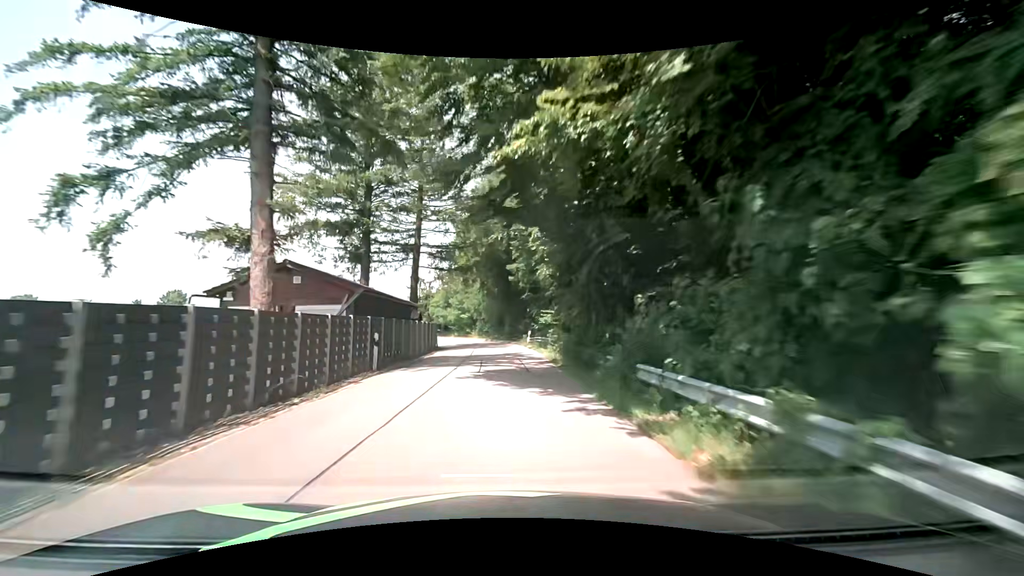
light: Day
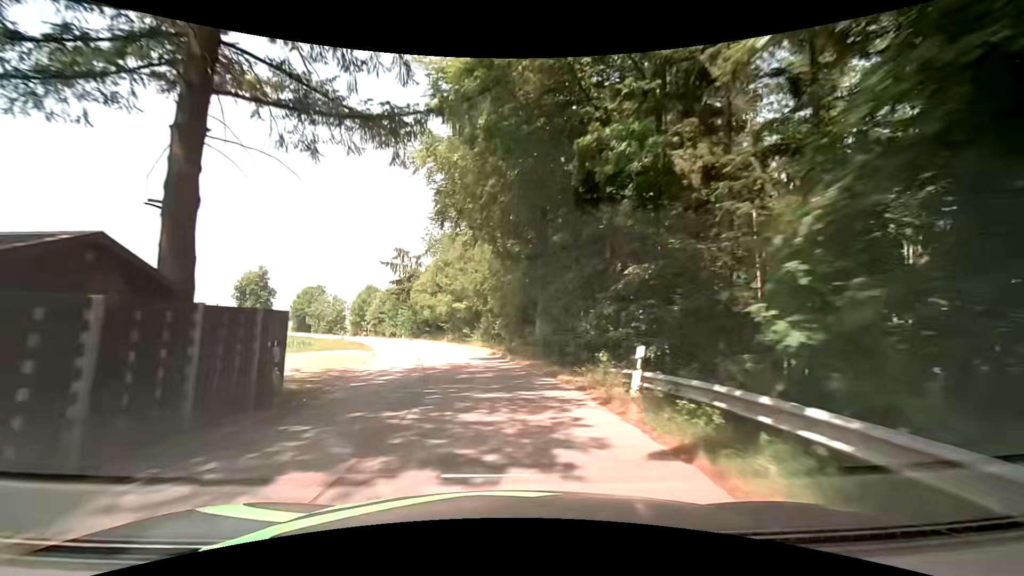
(-0.3, +28.7) m; -2°
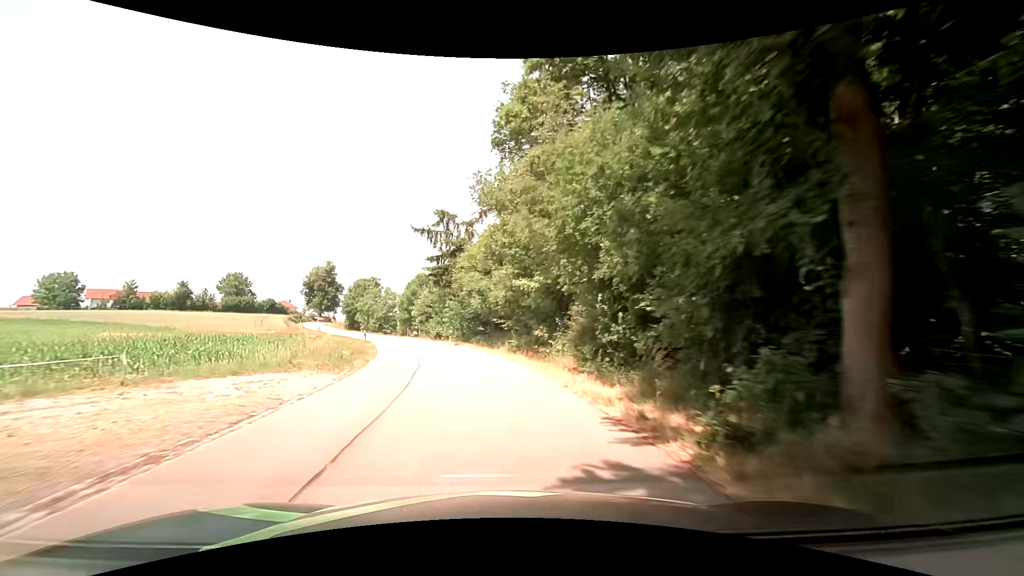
(-1.4, +18.2) m; -9°
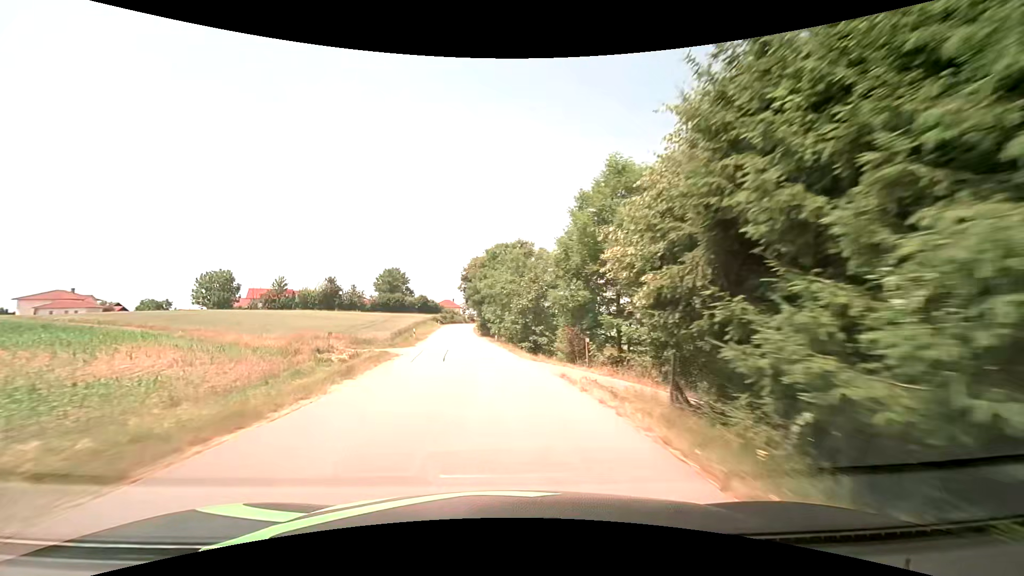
(-8.6, +46.7) m; -20°
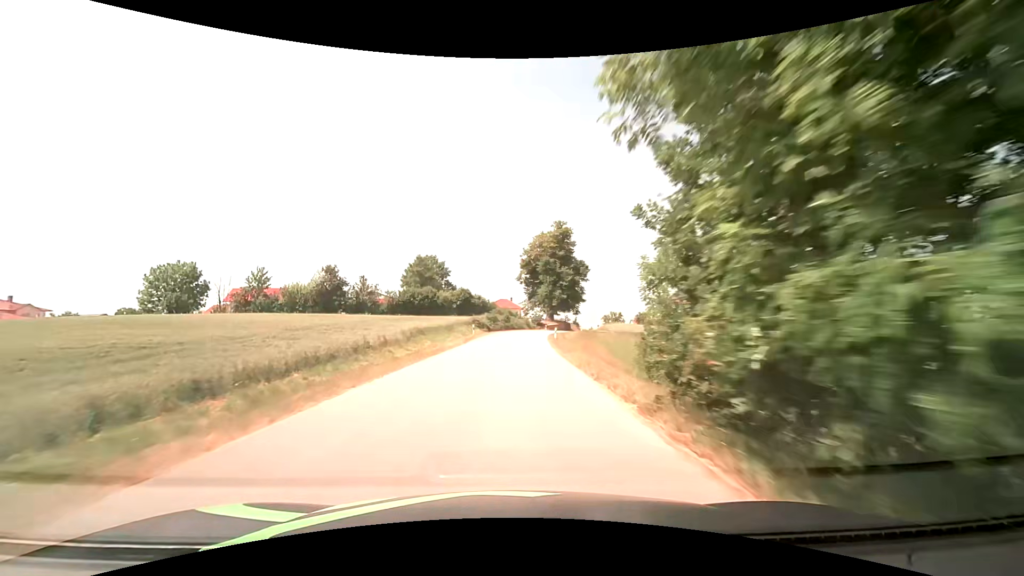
(-4.5, +51.1) m; -7°
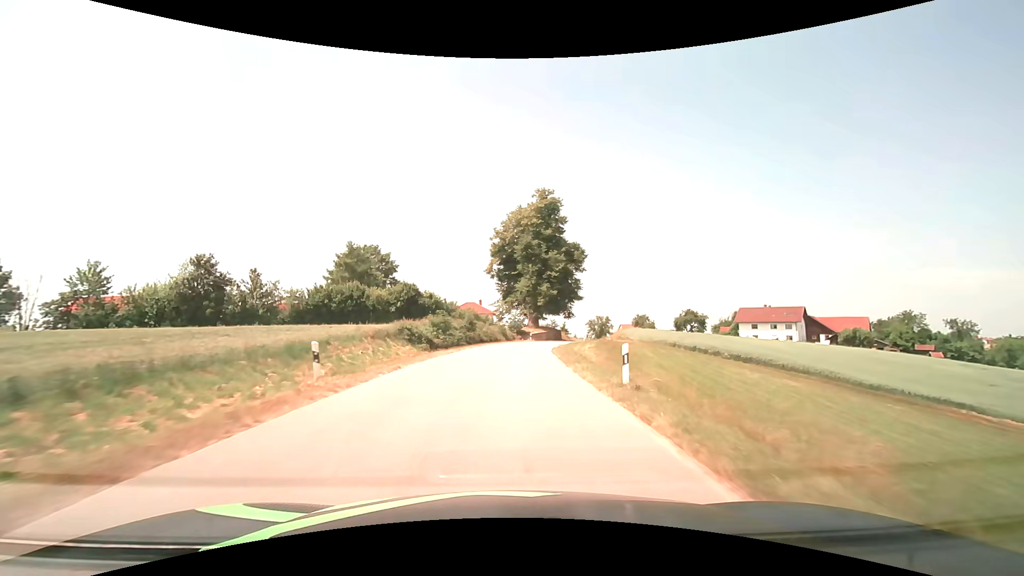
(+0.8, +31.0) m; +3°
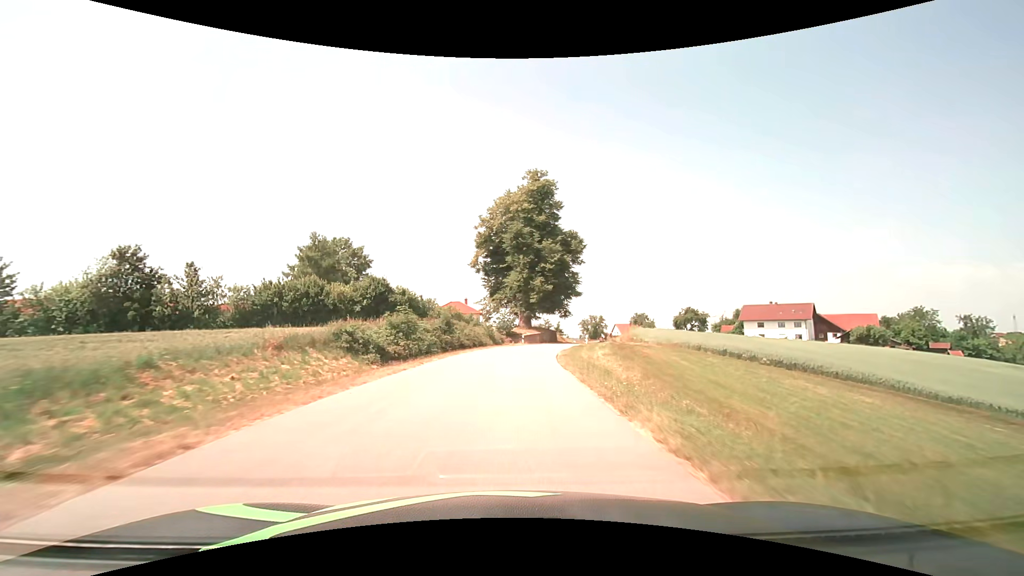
(+0.1, +10.0) m; +1°
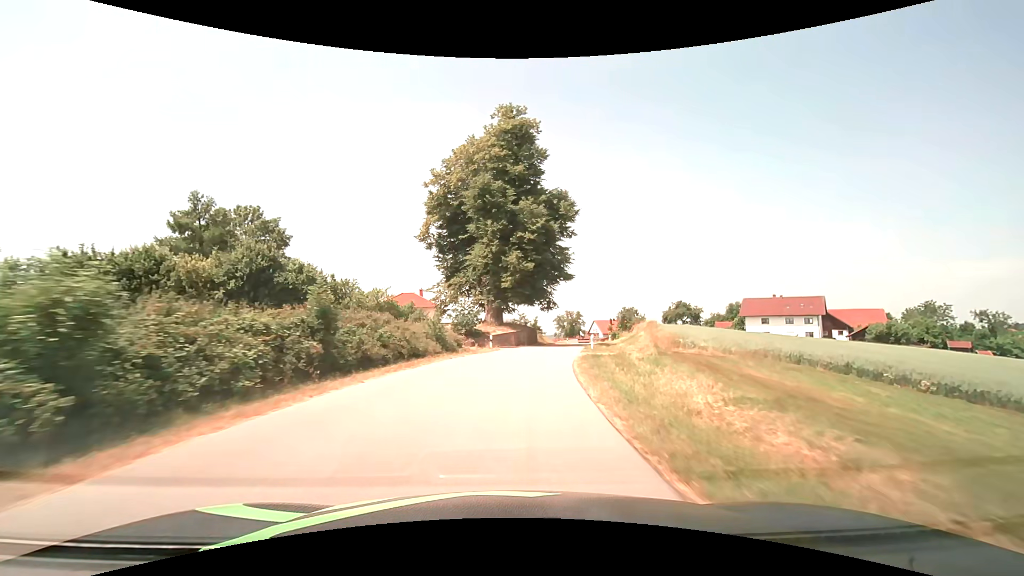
(+0.5, +19.5) m; +3°
(0, +10) (+1, +20) (+2, +30) (+4, +40) (+7, +49) (+9, +59) (+11, +69) (+14, +79) (+15, +89) (+16, +98) m
